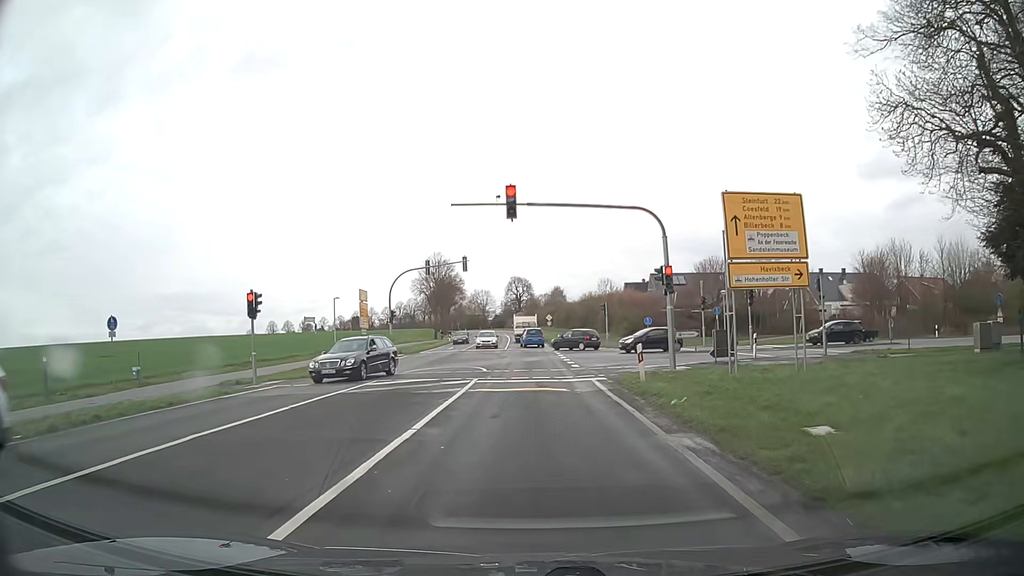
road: secondary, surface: asphalt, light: Day
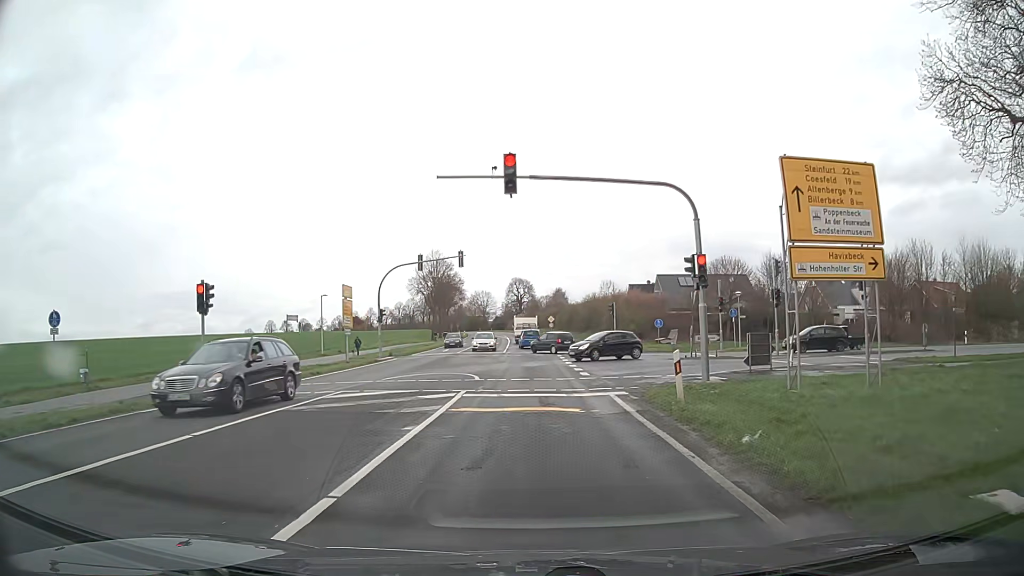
(0.0, +4.2) m; 0°
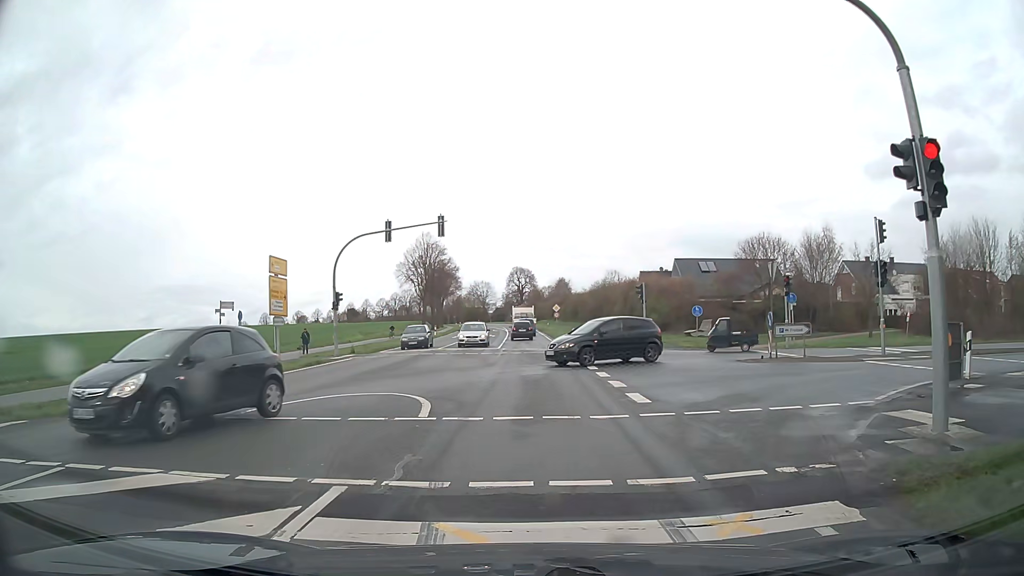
(0.0, +11.0) m; 0°
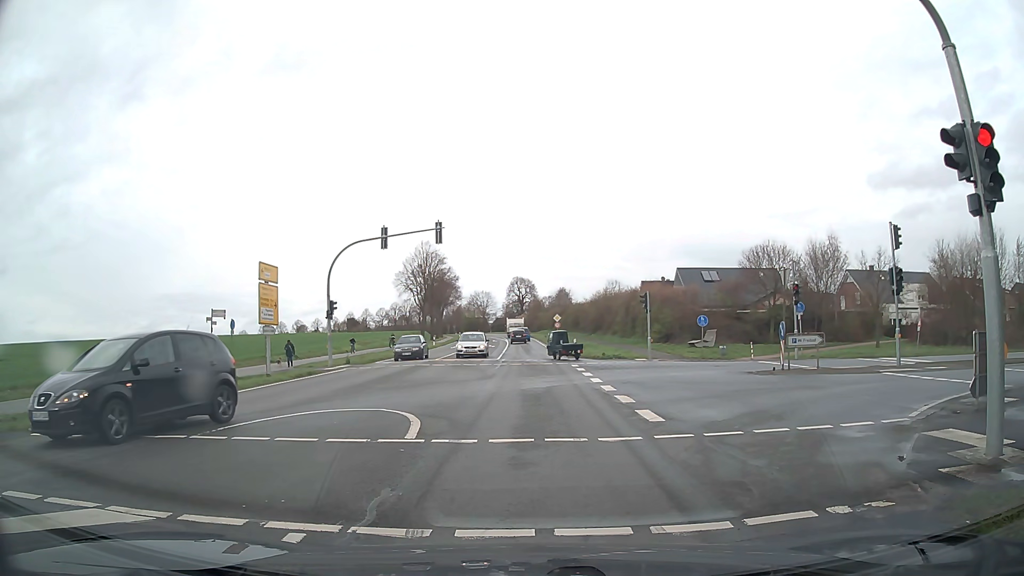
(0.0, +1.2) m; 0°
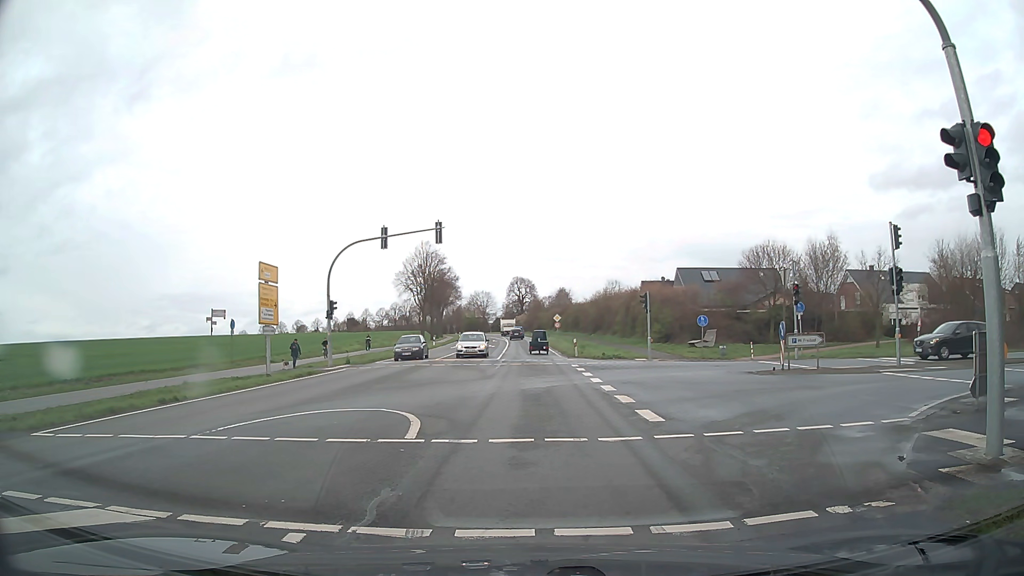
(0.0, 0.0) m; 0°
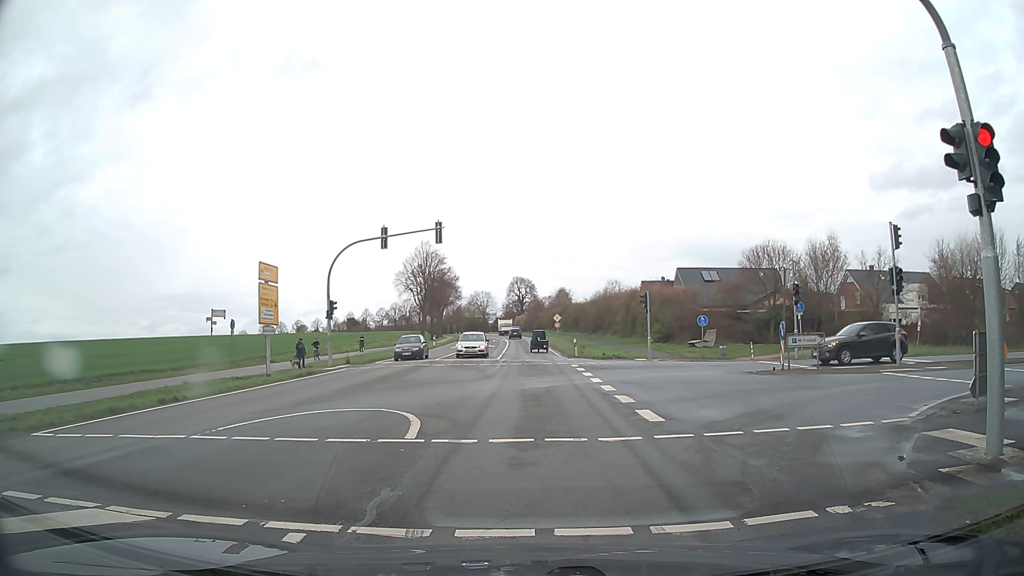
(0.0, 0.0) m; 0°
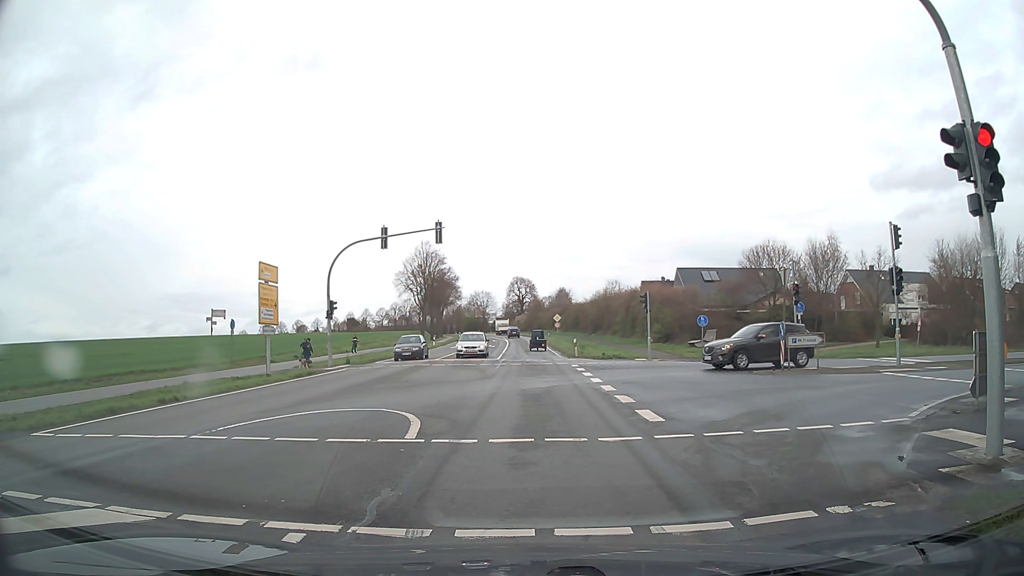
(0.0, 0.0) m; 0°
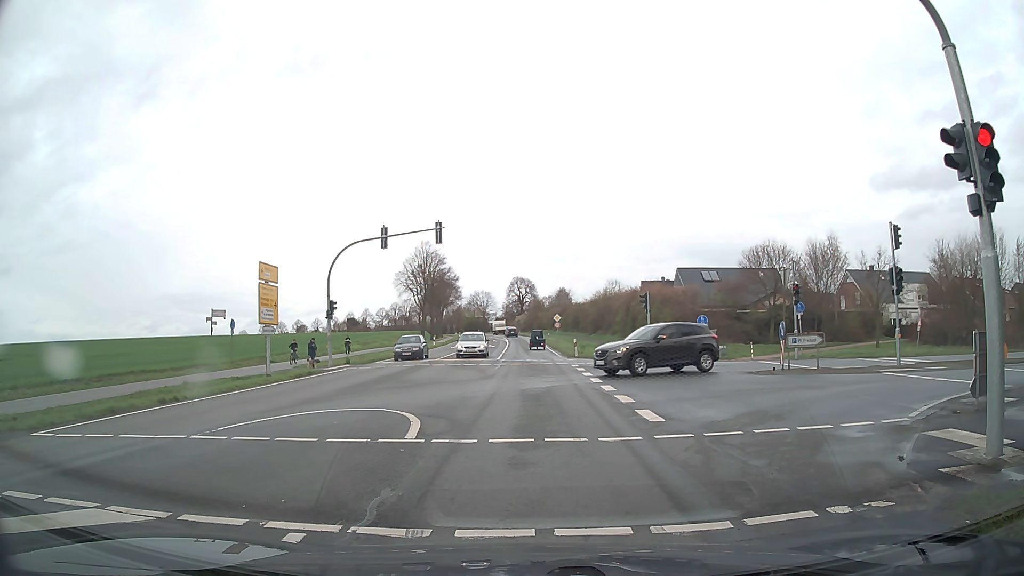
(0.0, 0.0) m; 0°
